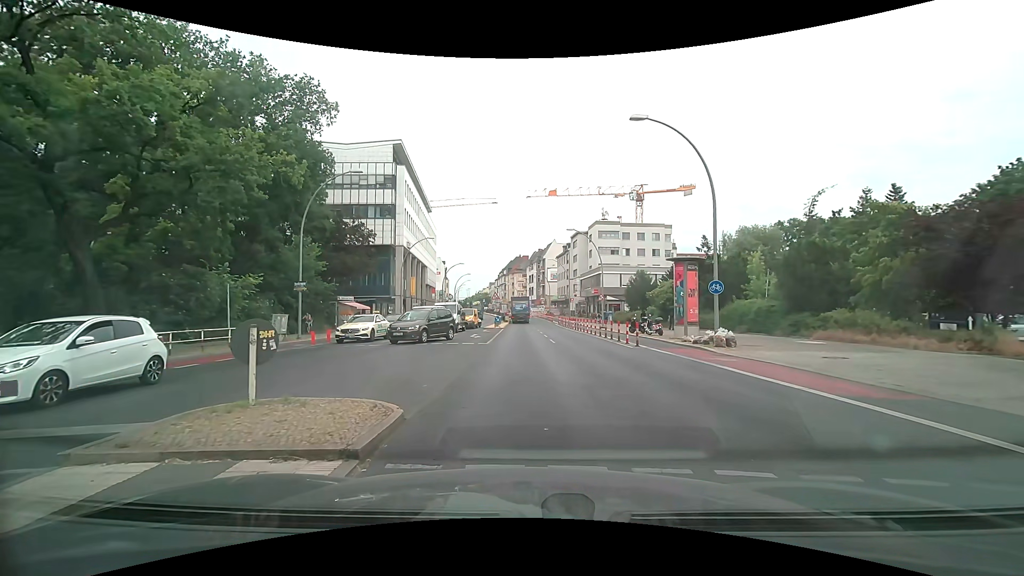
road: primary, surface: asphalt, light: Day
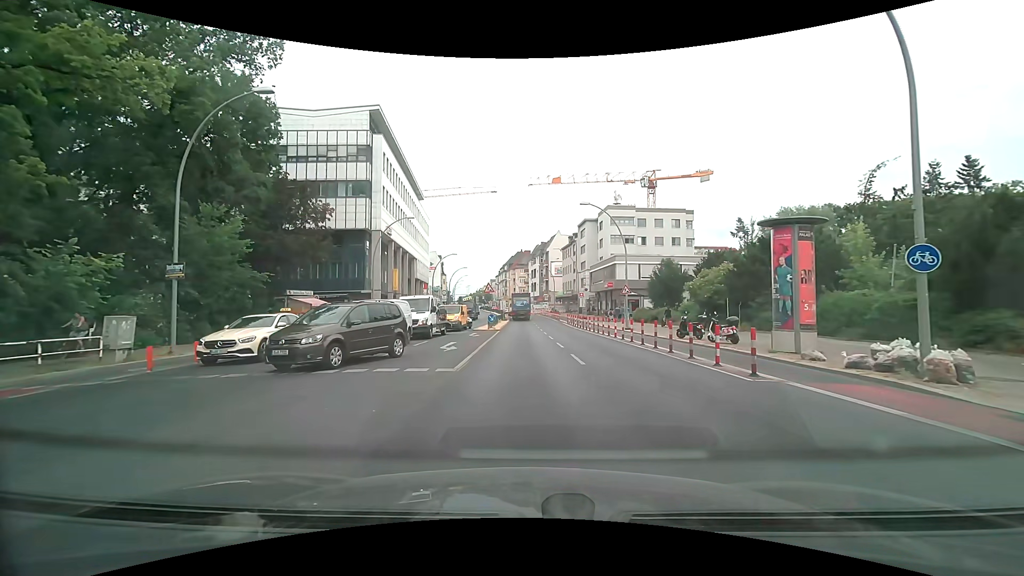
(-0.2, +11.4) m; -1°
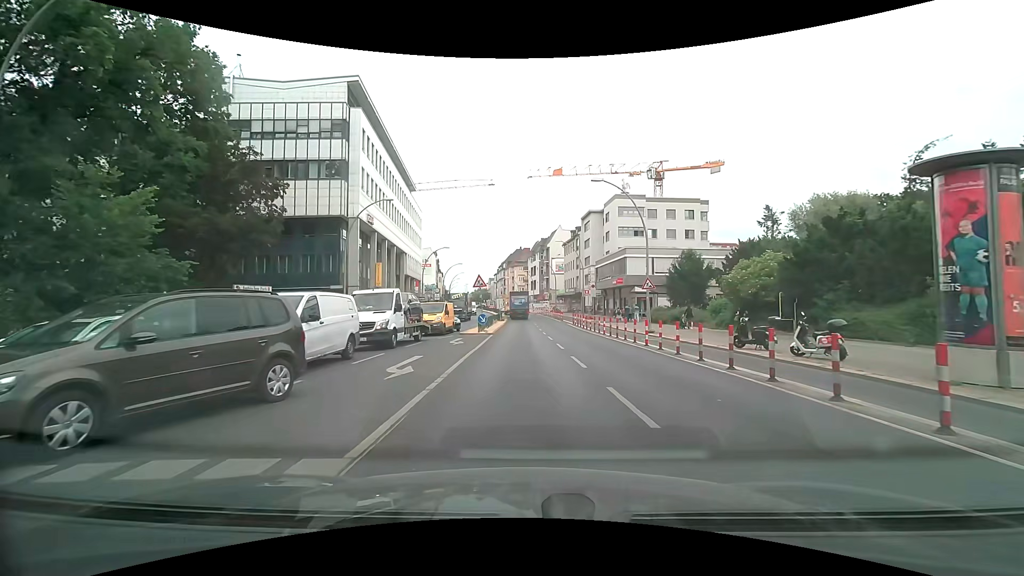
(0.0, +7.1) m; 0°
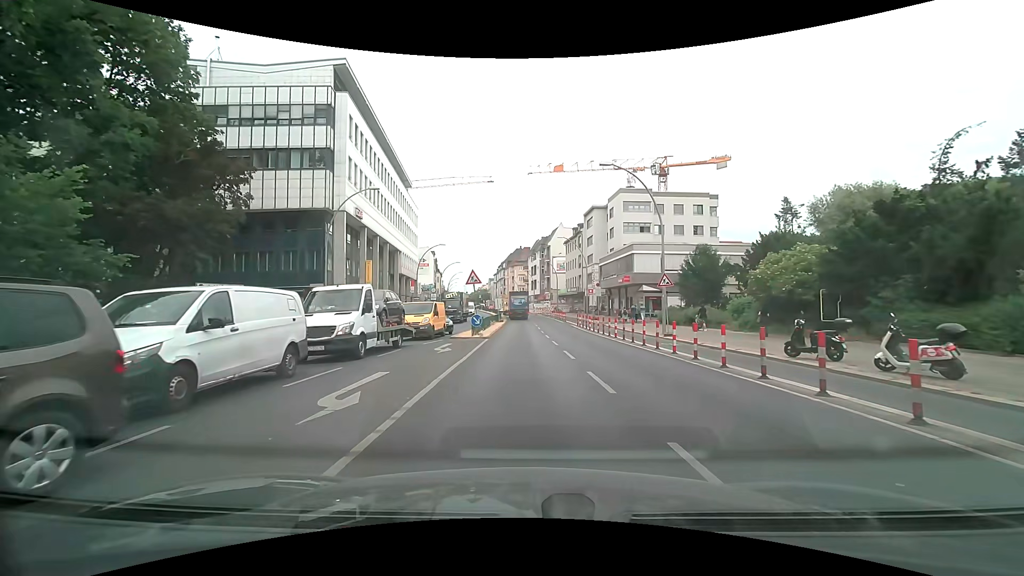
(0.0, +3.7) m; +1°
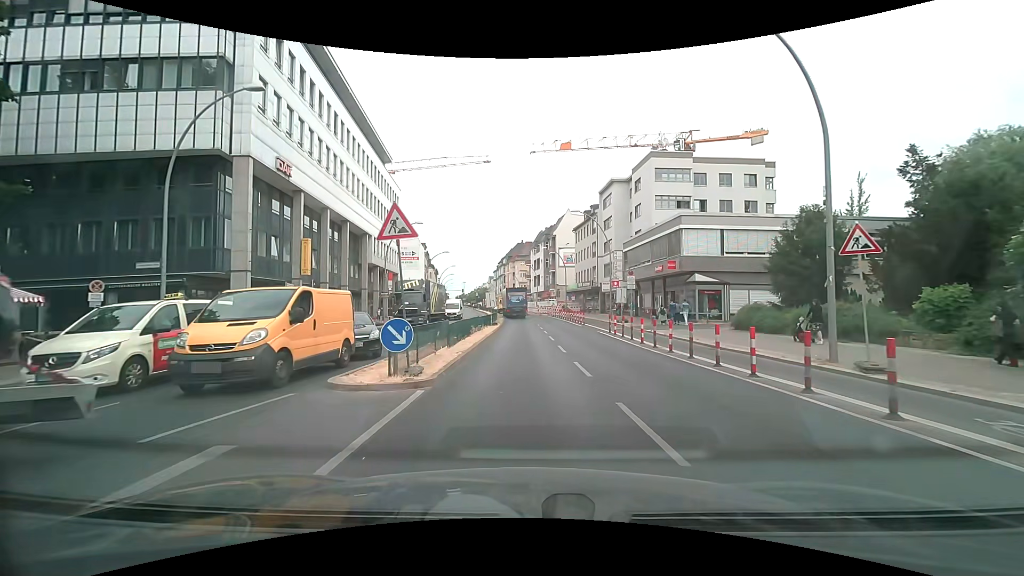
(-0.2, +15.9) m; -1°
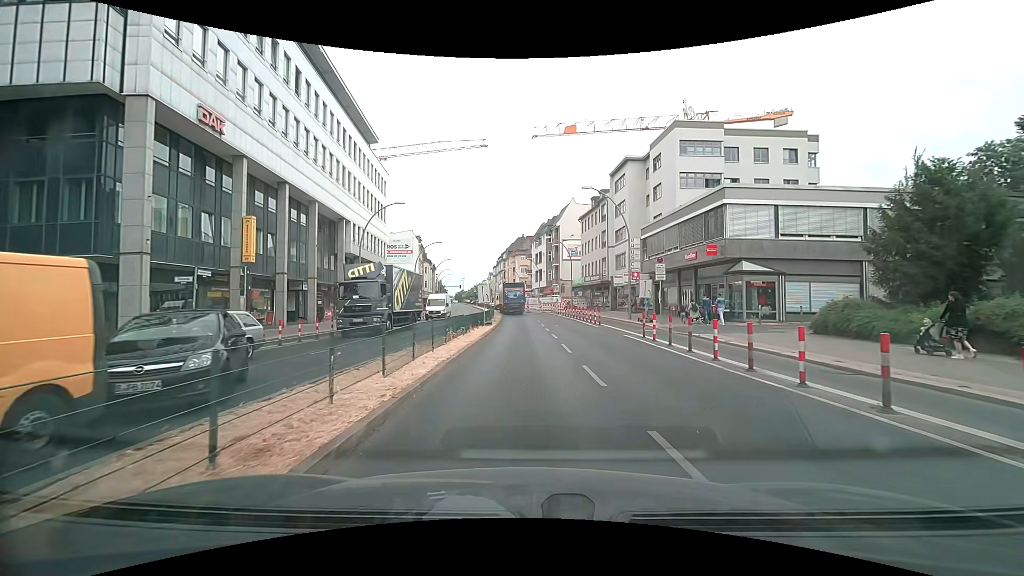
(0.0, +7.8) m; 0°
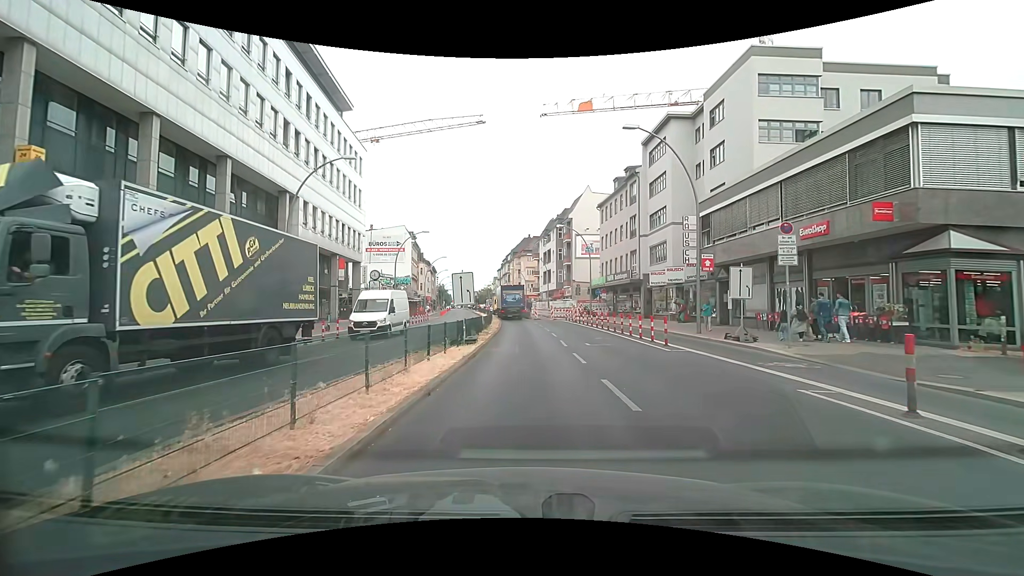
(+0.1, +13.8) m; 0°
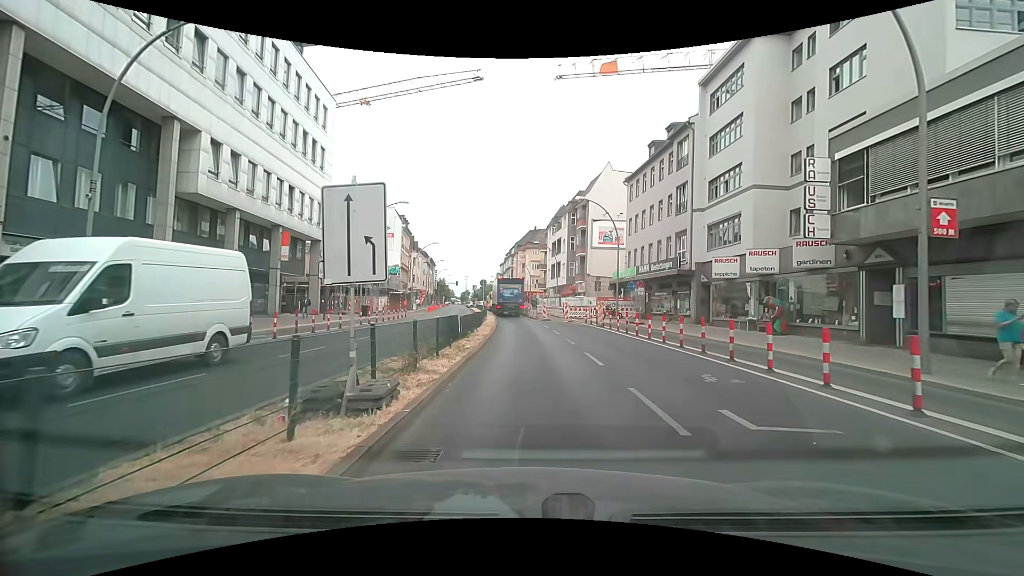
(-0.1, +13.3) m; 0°
